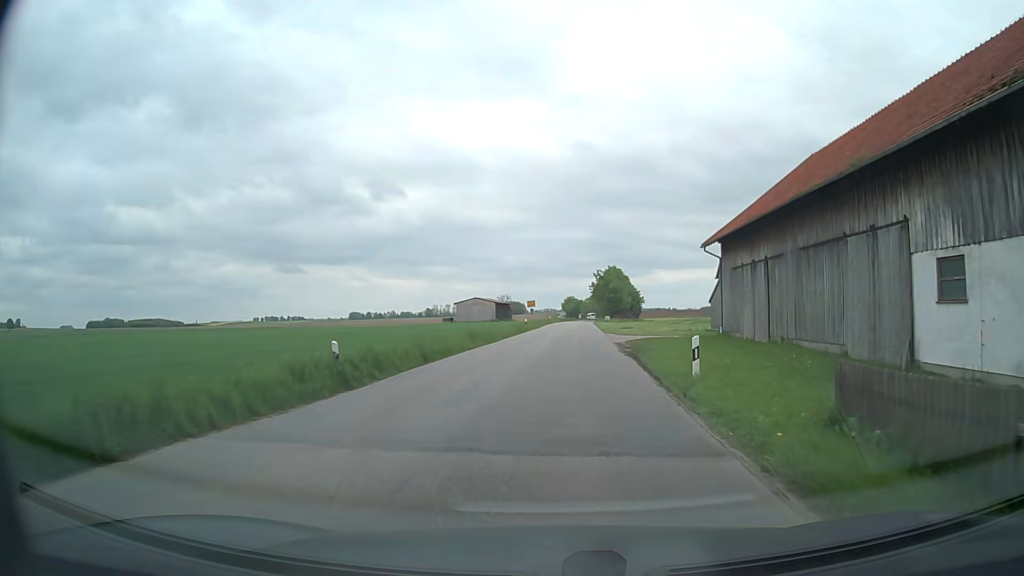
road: tertiary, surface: asphalt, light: Day
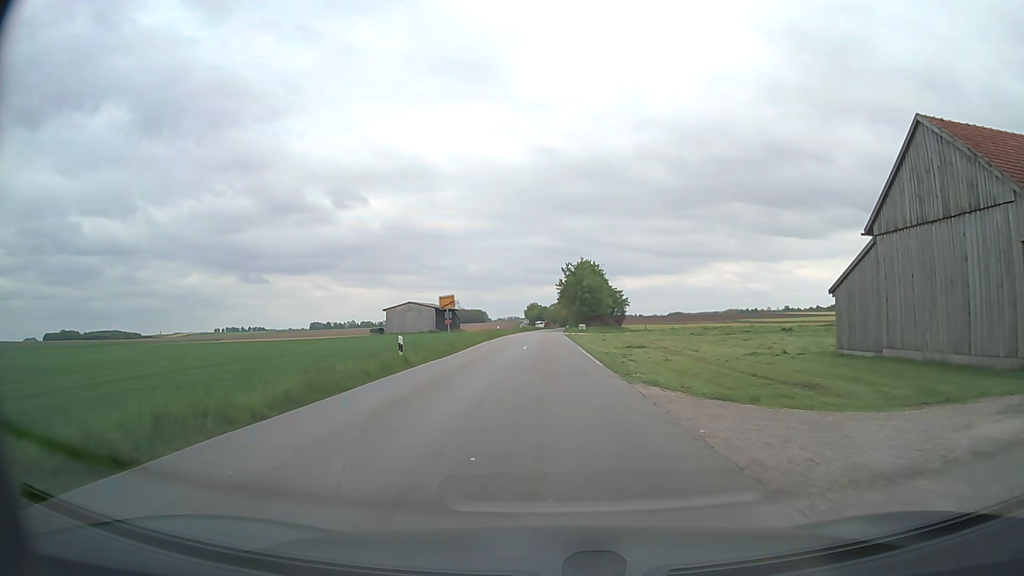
(+1.9, +35.3) m; +4°
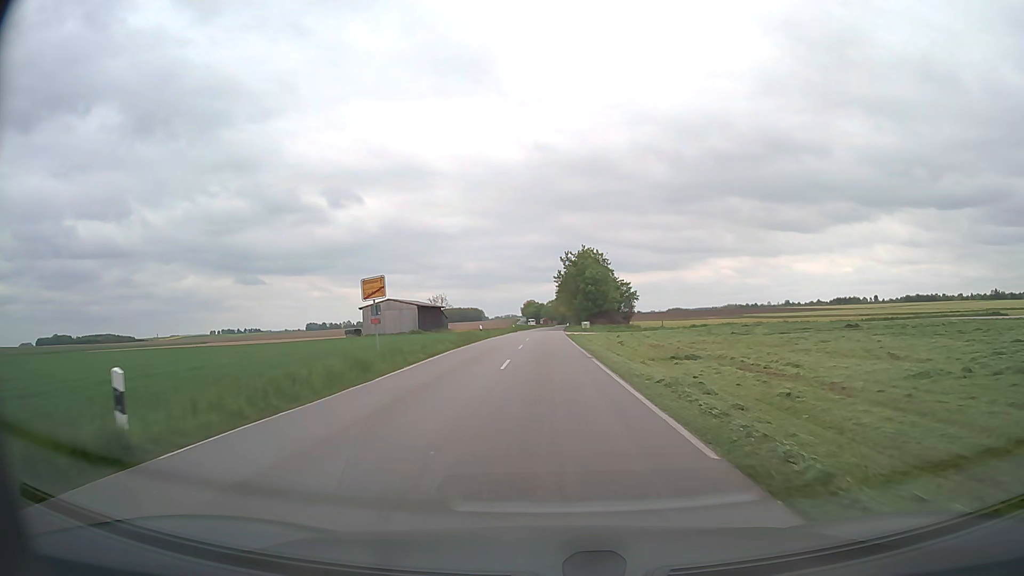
(0.0, +14.4) m; 0°
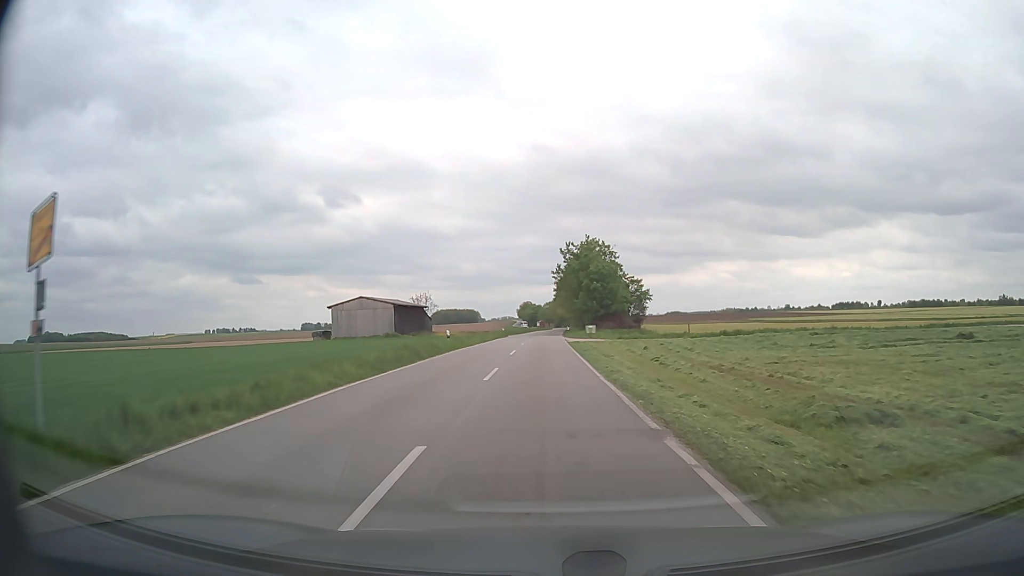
(0.0, +14.8) m; 0°
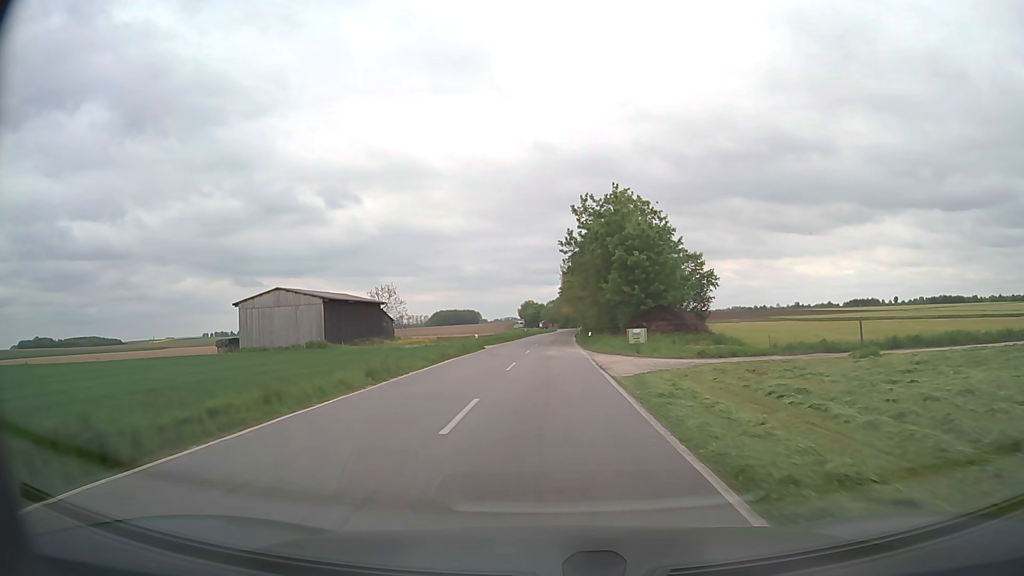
(-0.2, +31.4) m; 0°
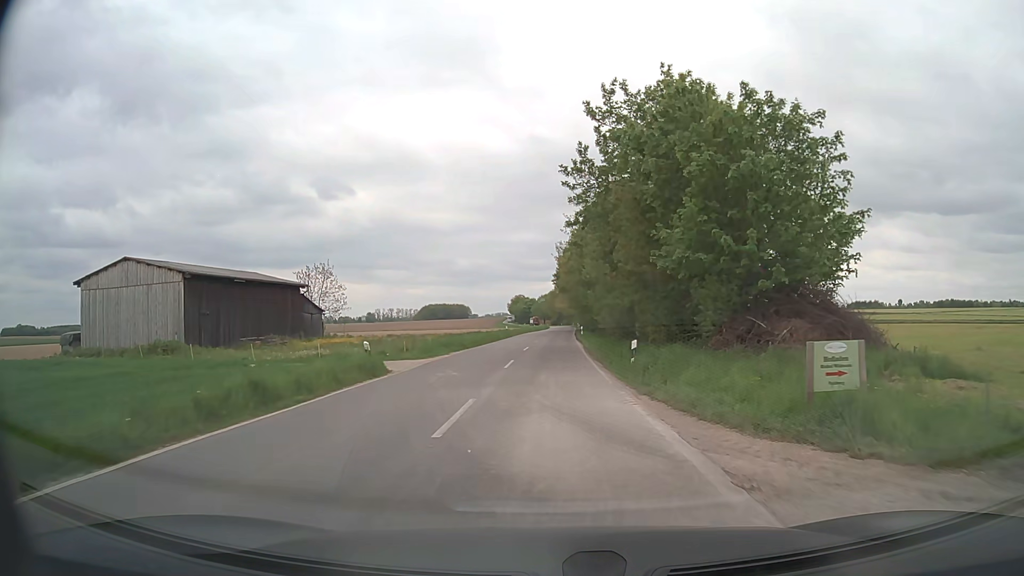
(+0.1, +24.6) m; +1°
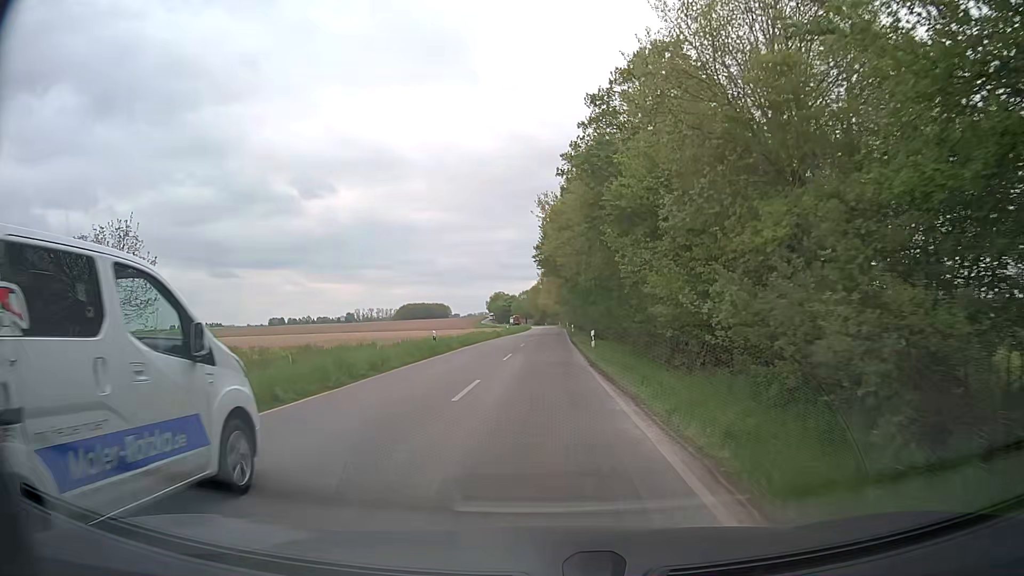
(+0.4, +32.5) m; +2°
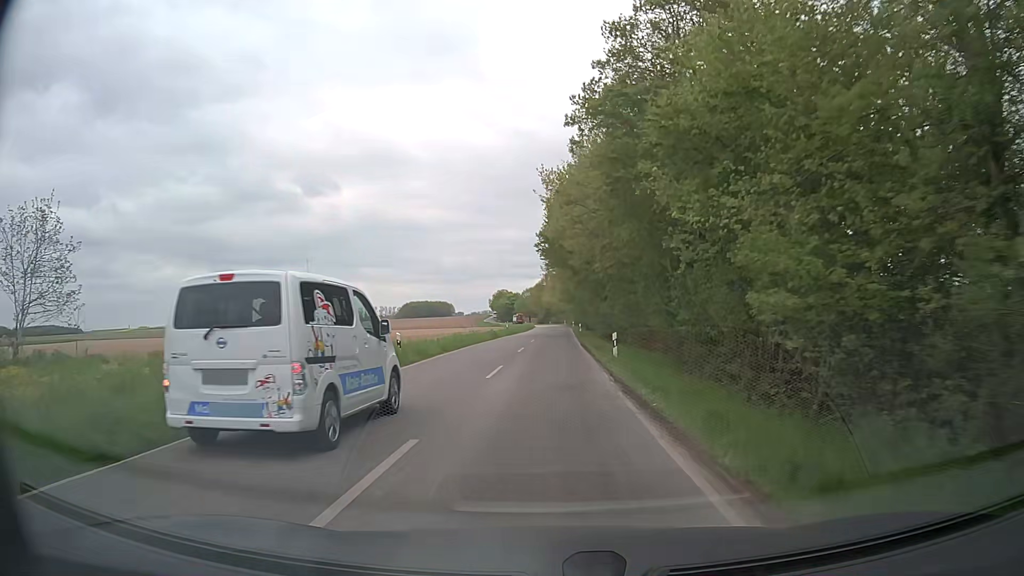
(0.0, +7.9) m; -1°
(0, +10) (0, +20) (0, +30) (+1, +40) (+1, +50) (+1, +60) (+1, +70) (+2, +80) (+2, +90) (+2, +100) m
